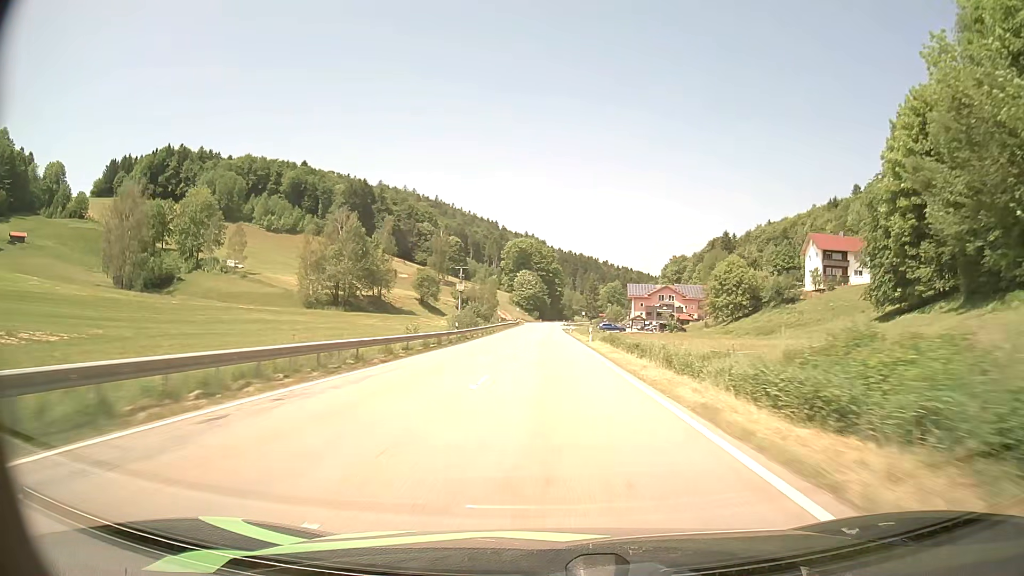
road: secondary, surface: asphalt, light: Day
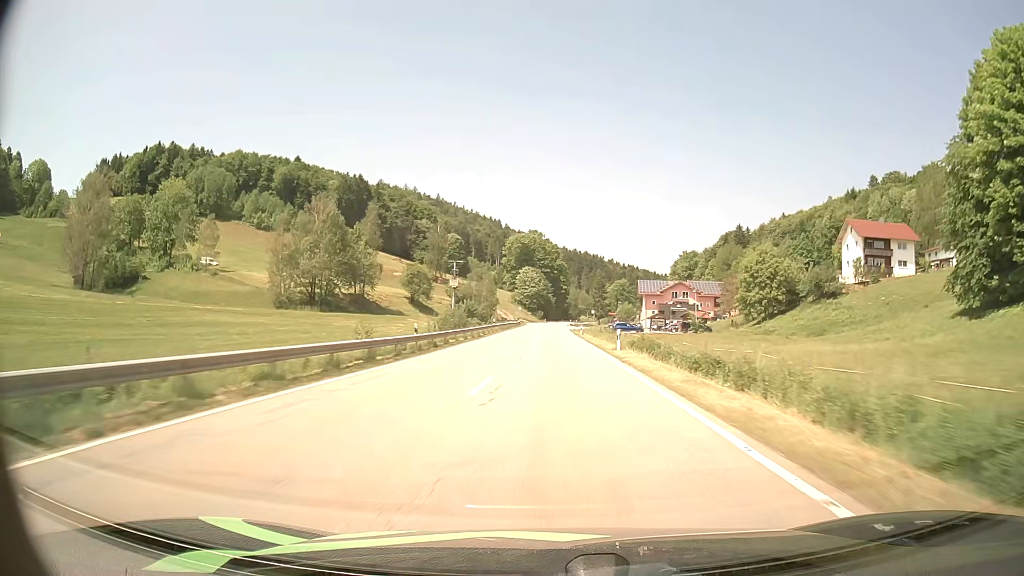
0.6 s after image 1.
(-0.1, +15.7) m; -1°
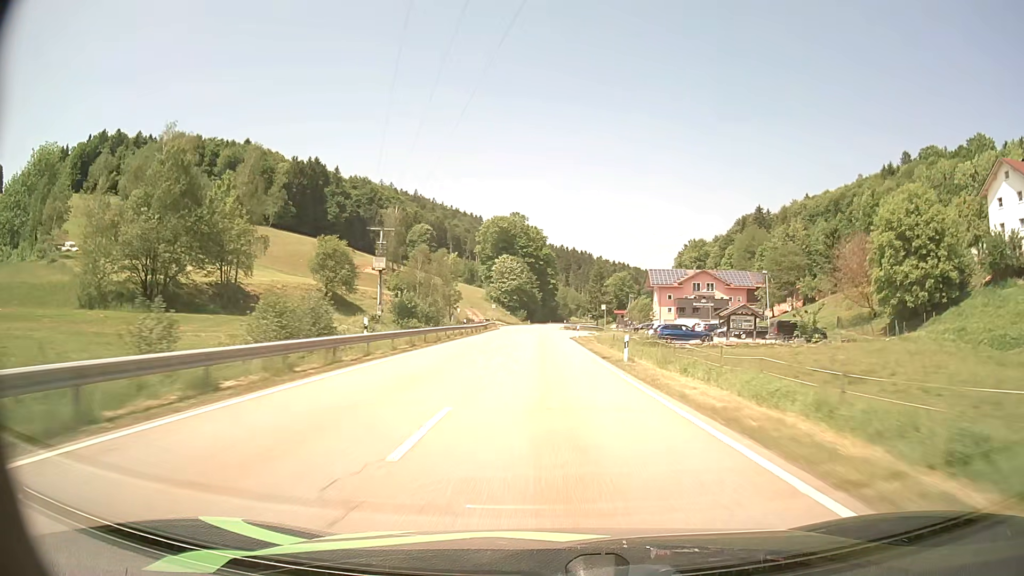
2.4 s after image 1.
(+0.2, +47.1) m; +1°
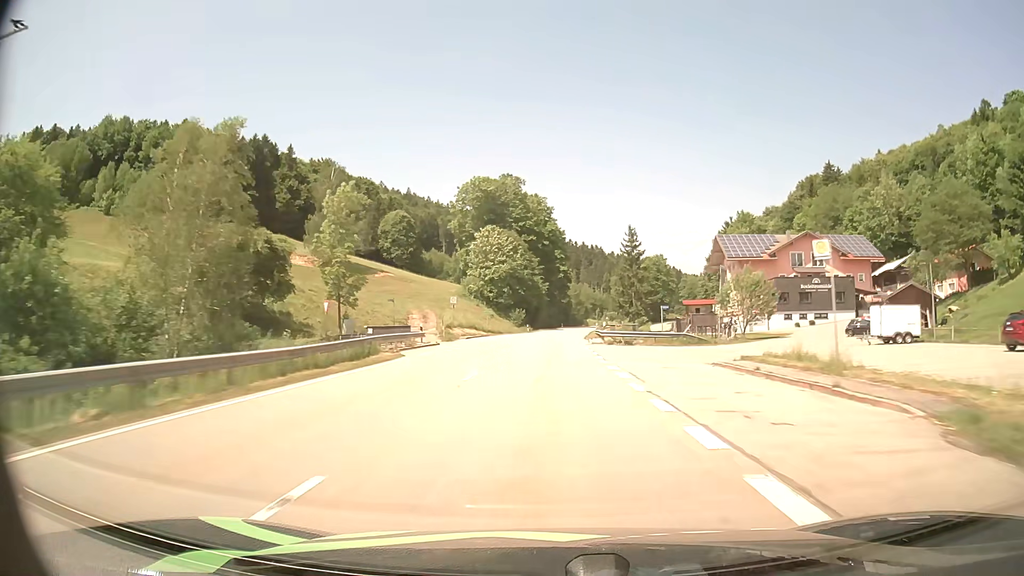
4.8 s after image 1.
(-0.2, +62.0) m; -1°
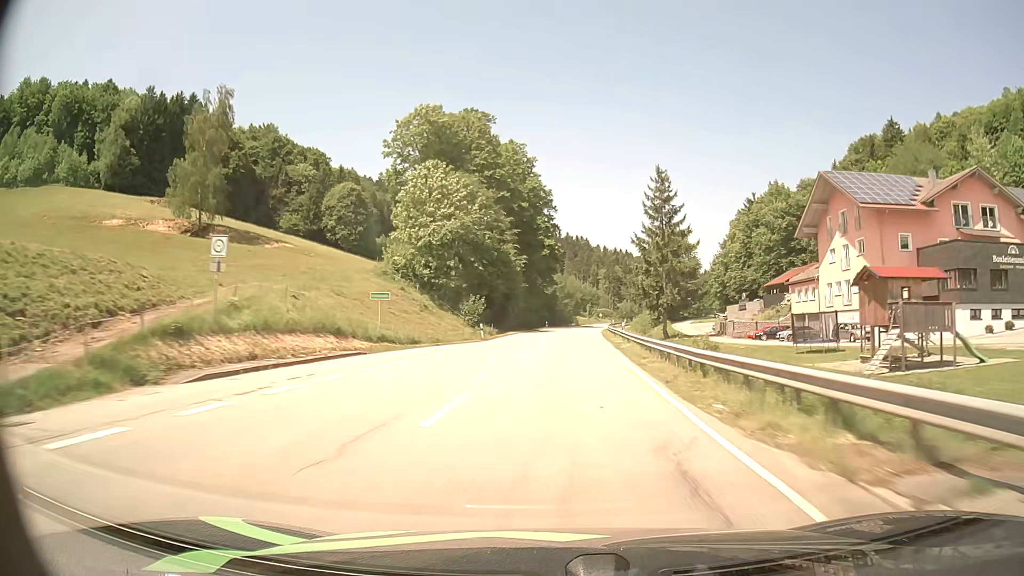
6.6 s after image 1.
(+0.2, +46.1) m; +1°
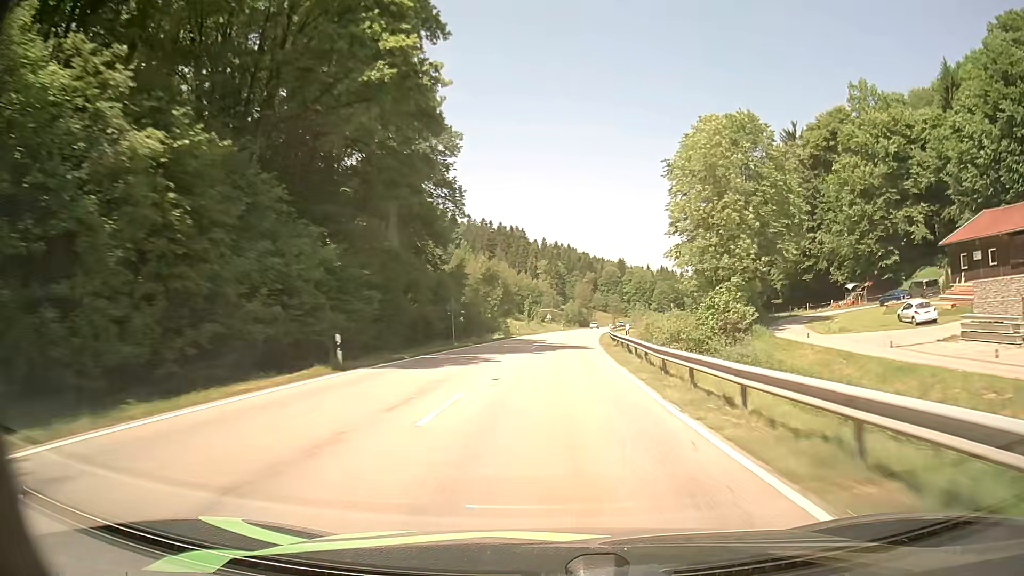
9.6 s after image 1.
(+4.2, +77.5) m; +6°
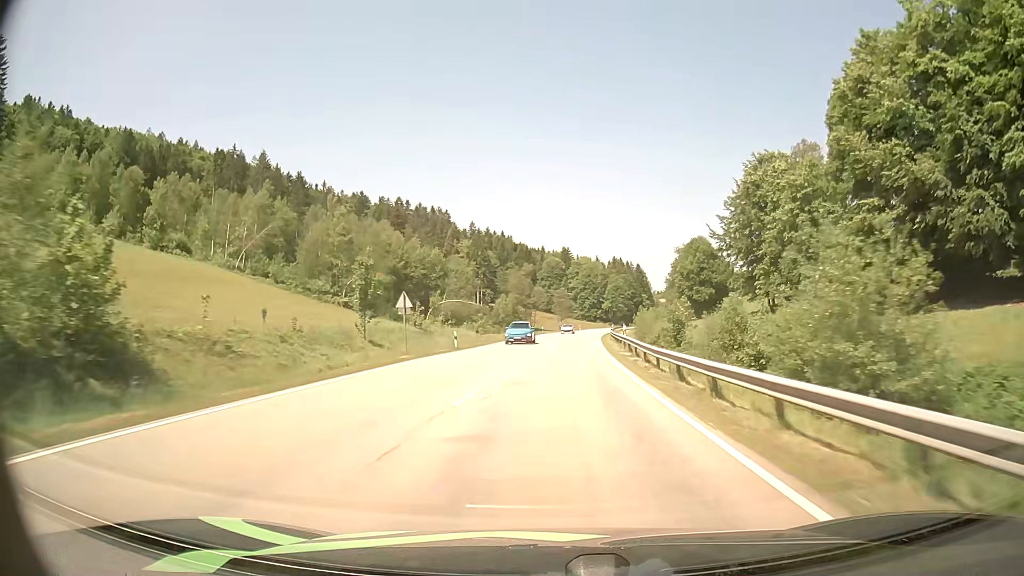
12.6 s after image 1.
(+4.1, +77.2) m; +5°
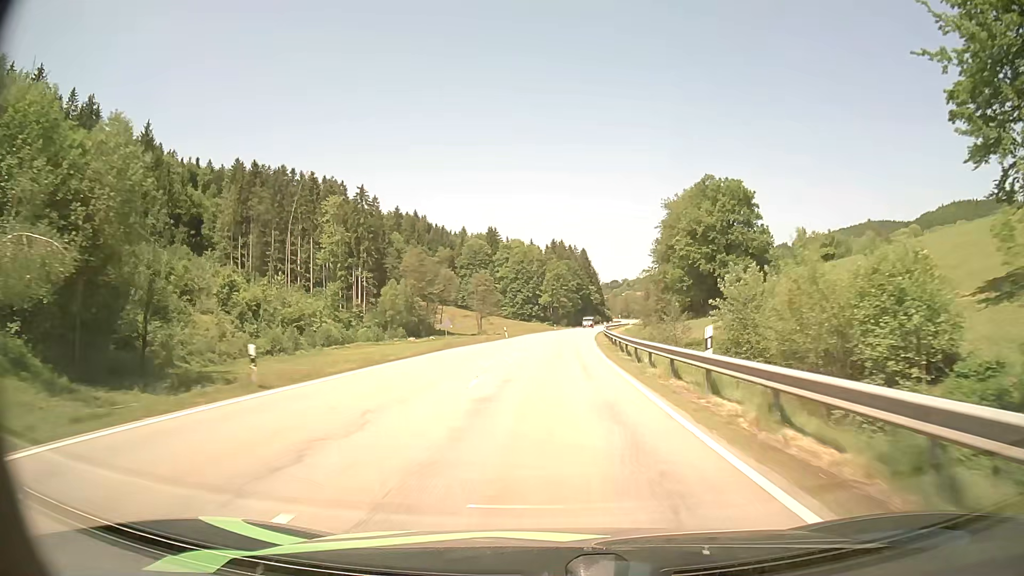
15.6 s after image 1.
(+4.3, +76.8) m; +6°
(0, +10) (0, +20) (+1, +30) (+1, +40) (+2, +50) (+2, +60) (+3, +70) (+4, +80) (+5, +90) (+6, +100) m
